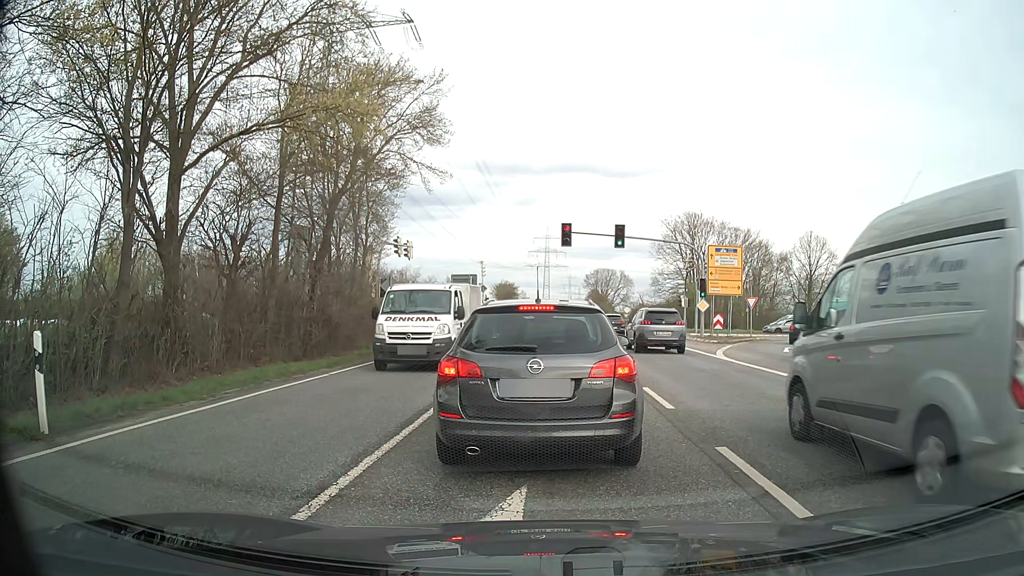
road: secondary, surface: asphalt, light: Day
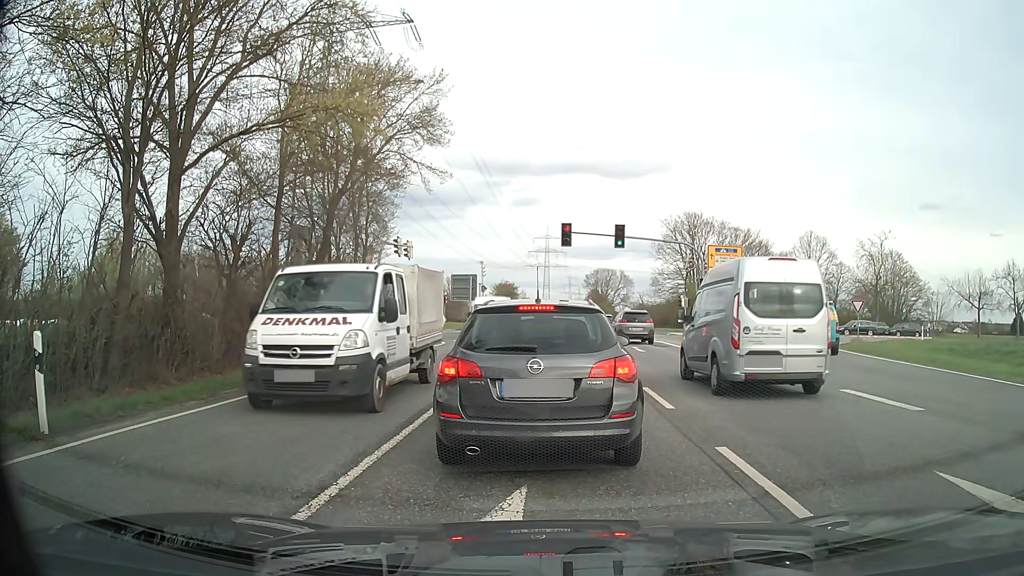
(0.0, 0.0) m; 0°
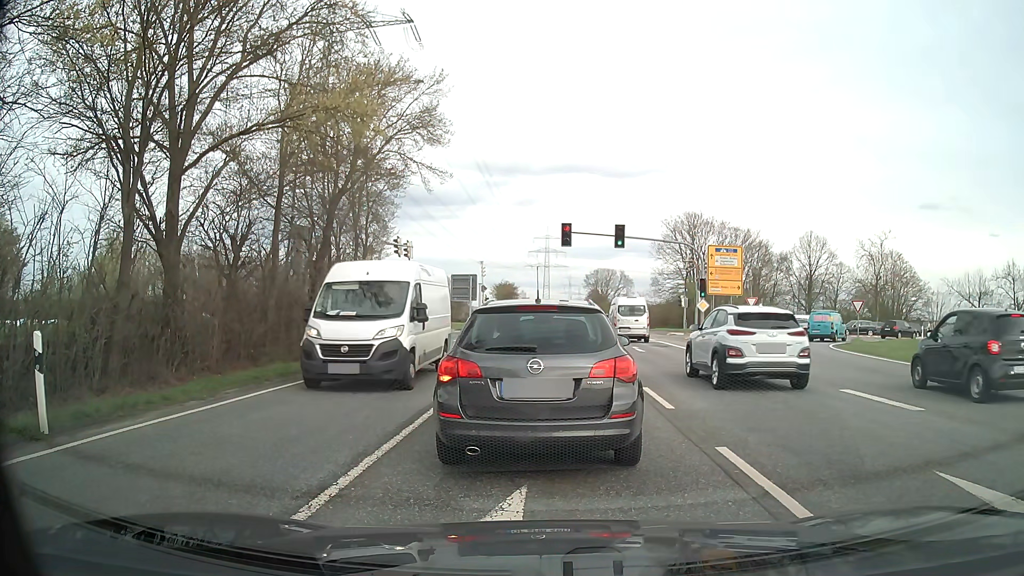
(0.0, 0.0) m; 0°
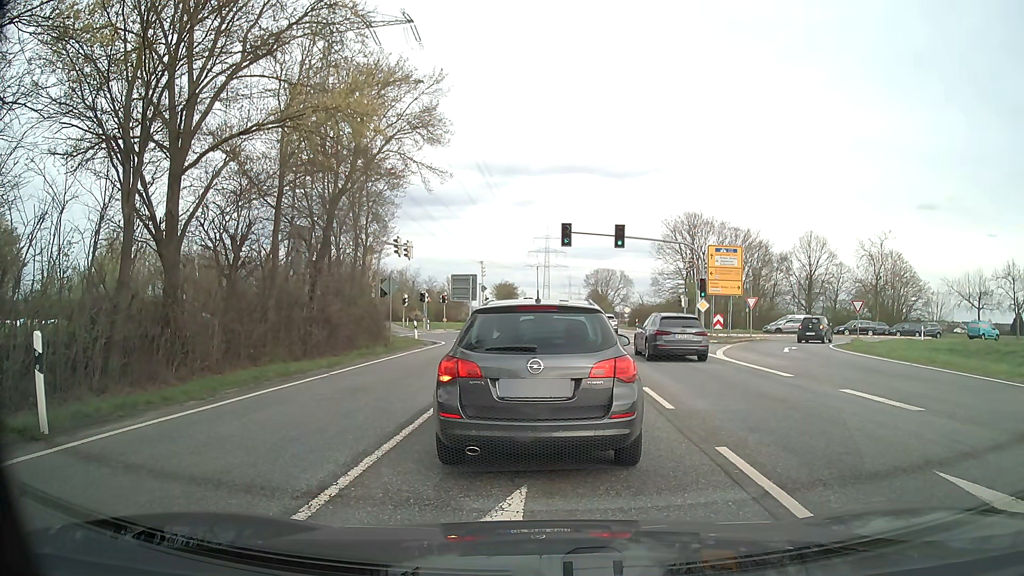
(0.0, 0.0) m; 0°
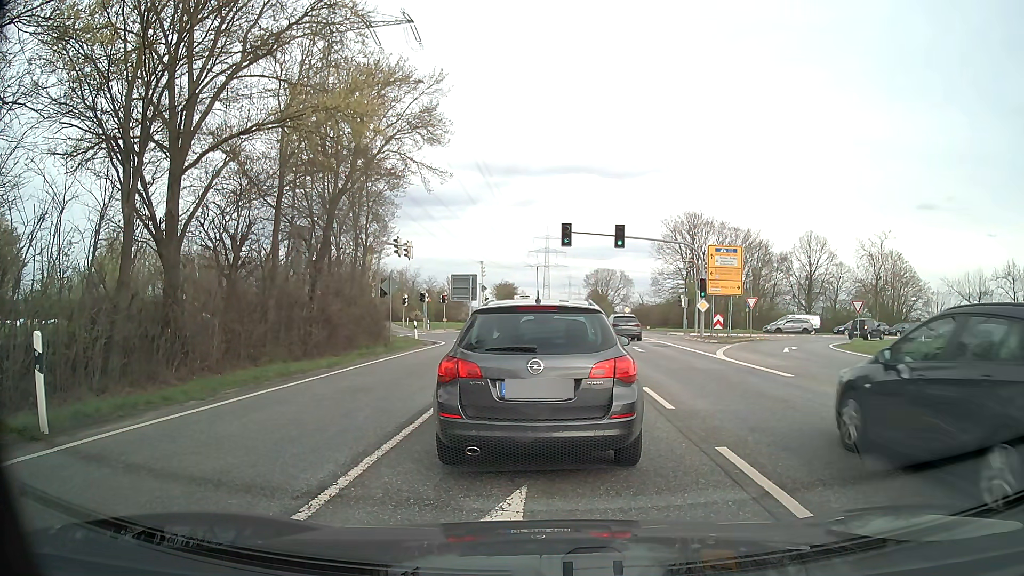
(0.0, 0.0) m; 0°
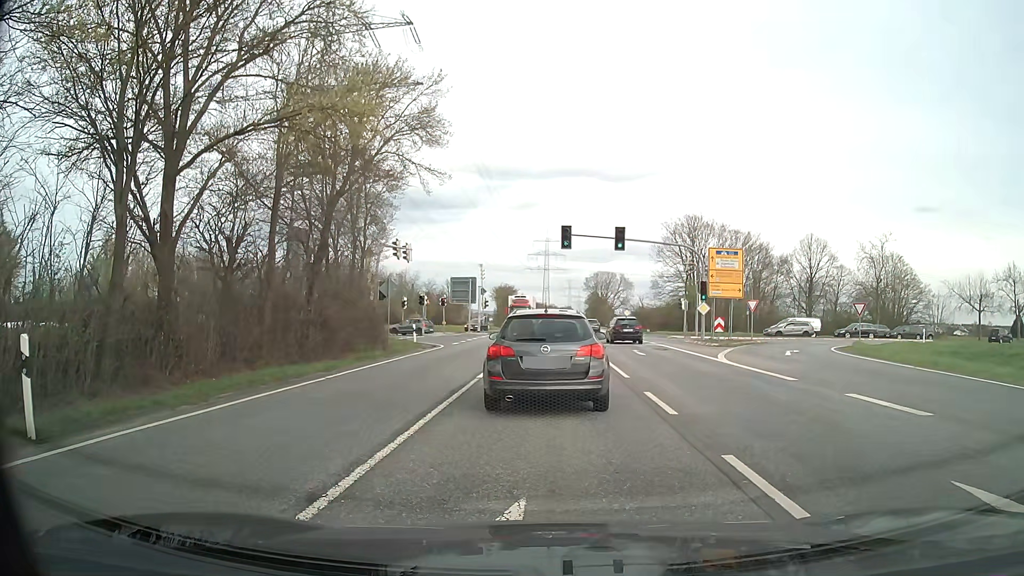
(0.0, +0.3) m; 0°
(0, +10) (+1, +20) (+1, +30) (+2, +40) (0, +50) (-6, +57) (-15, +59) (-25, +59) (-35, +58) (-45, +57) m
